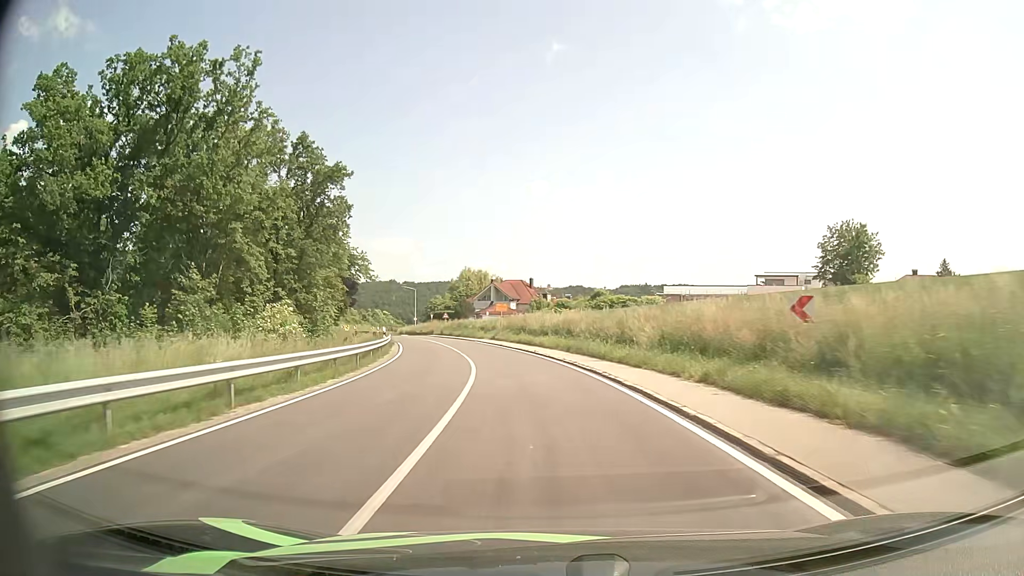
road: tertiary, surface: asphalt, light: Day
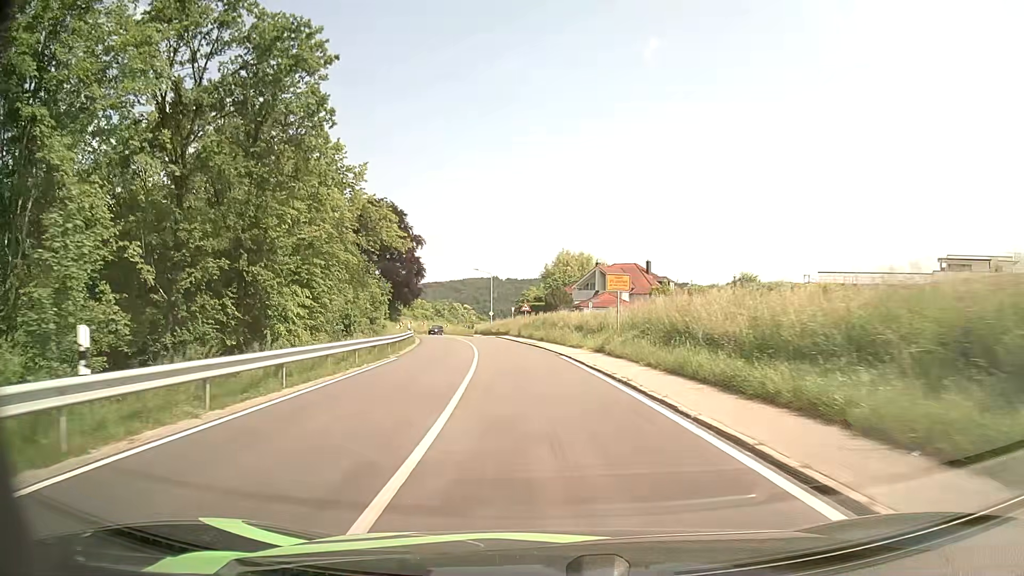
(-2.5, +29.7) m; -9°
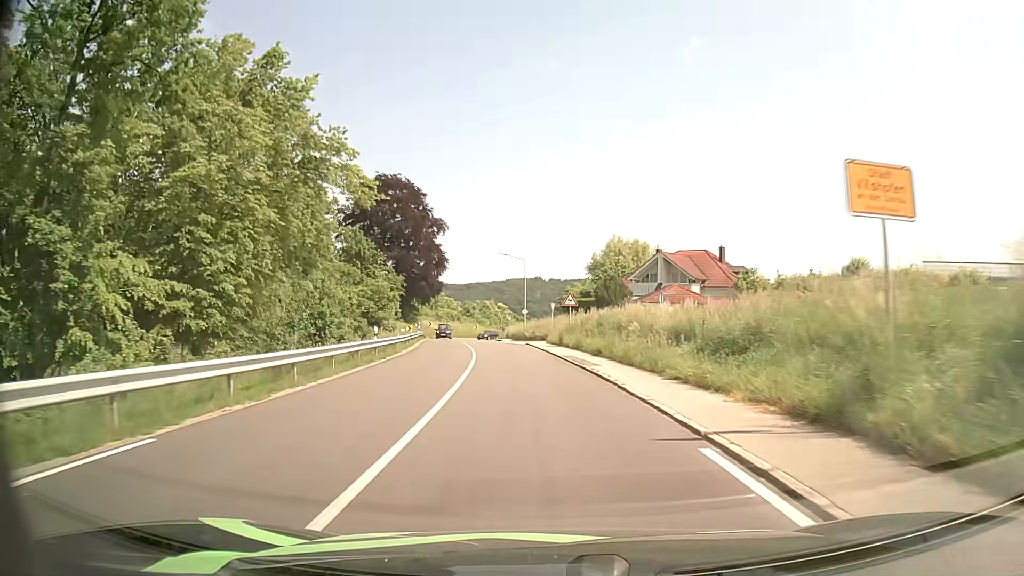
(-0.7, +18.7) m; -4°
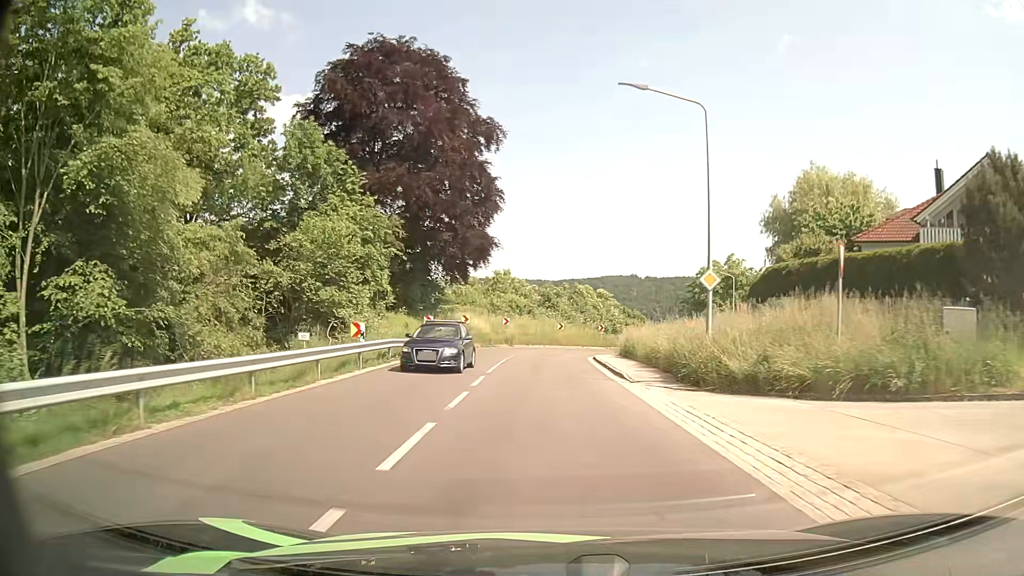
(-3.7, +44.1) m; -8°
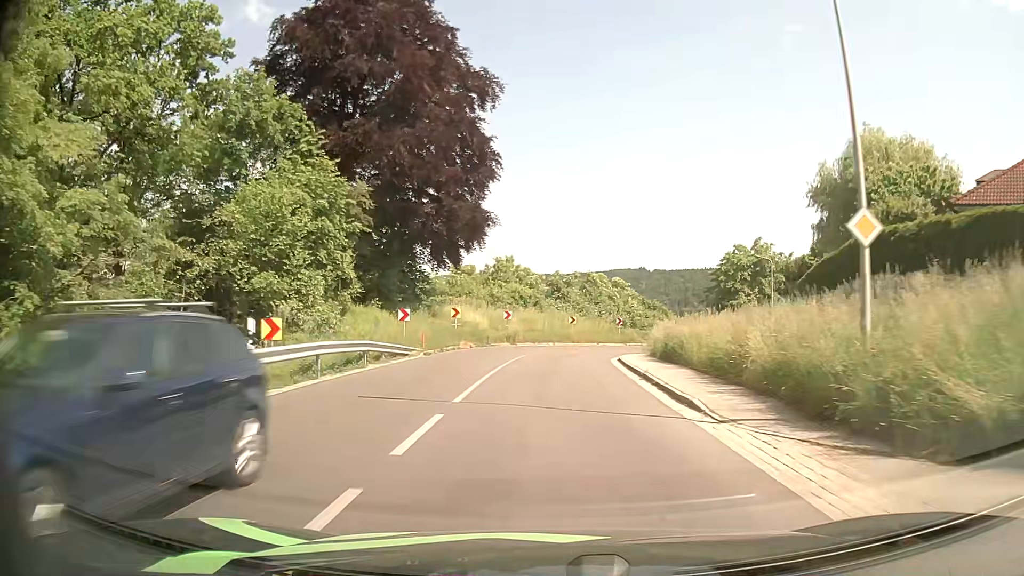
(-0.1, +8.6) m; -1°
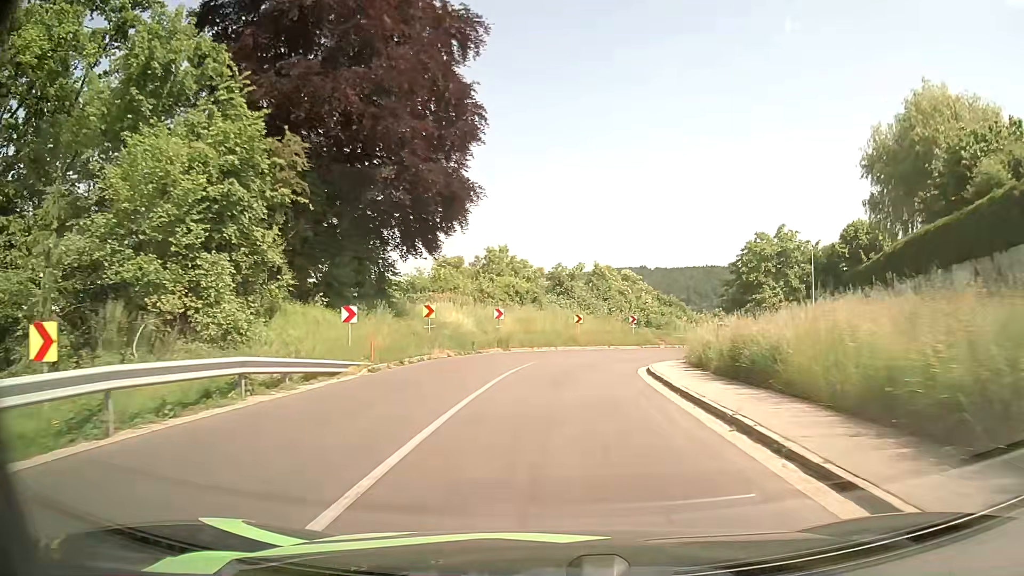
(0.0, +8.4) m; 0°
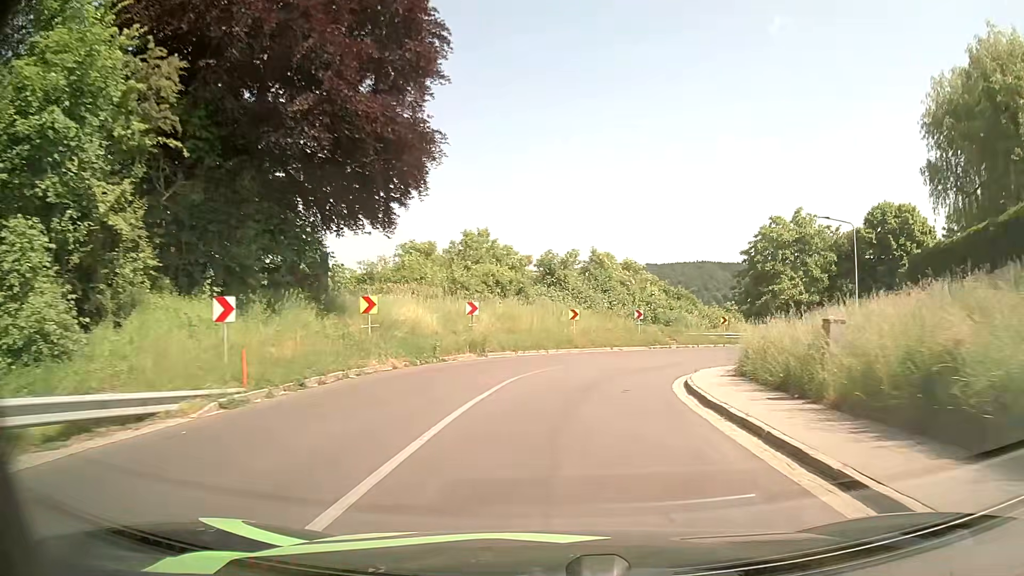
(0.0, +8.0) m; 0°
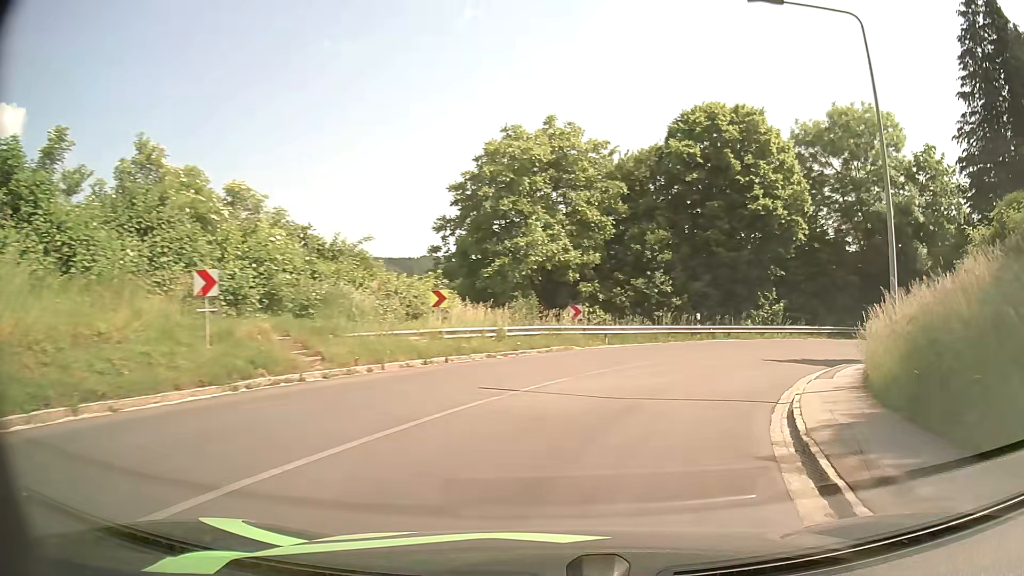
(+4.8, +26.4) m; +27°
(+1, +10) (+6, +19) (+13, +26) (+22, +30) (+31, +32) (+41, +34) (+51, +35) (+61, +36) (+71, +38) (+81, +40) m
